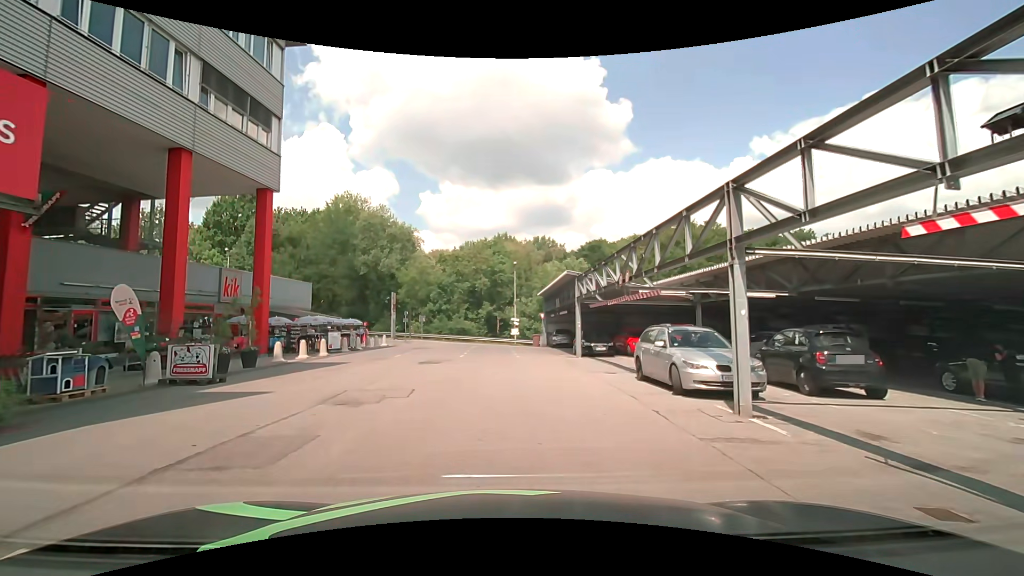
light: Day
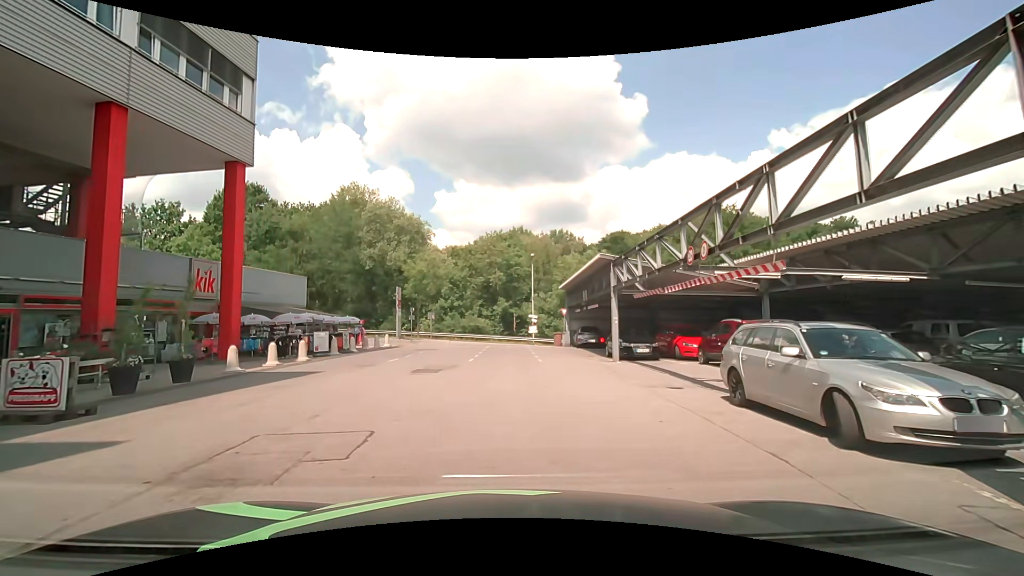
(-0.1, +4.8) m; 0°
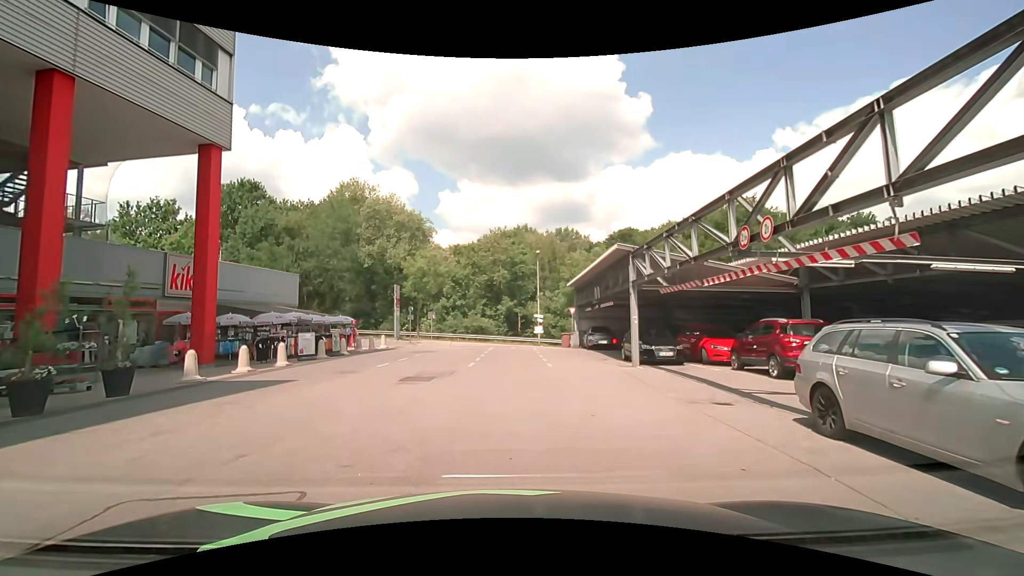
(0.0, +2.3) m; -2°
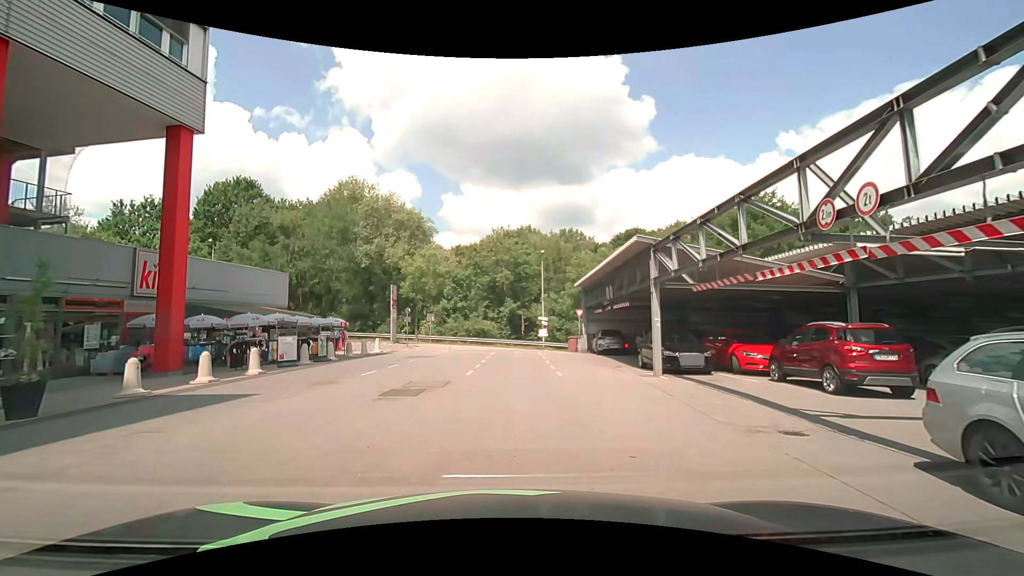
(0.0, +2.2) m; +1°
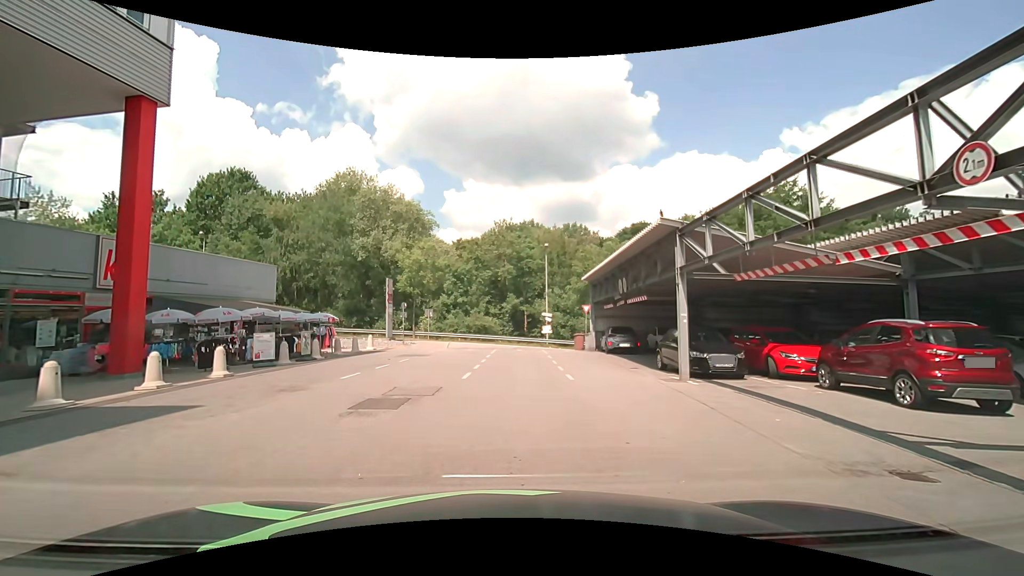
(0.0, +2.1) m; -2°
